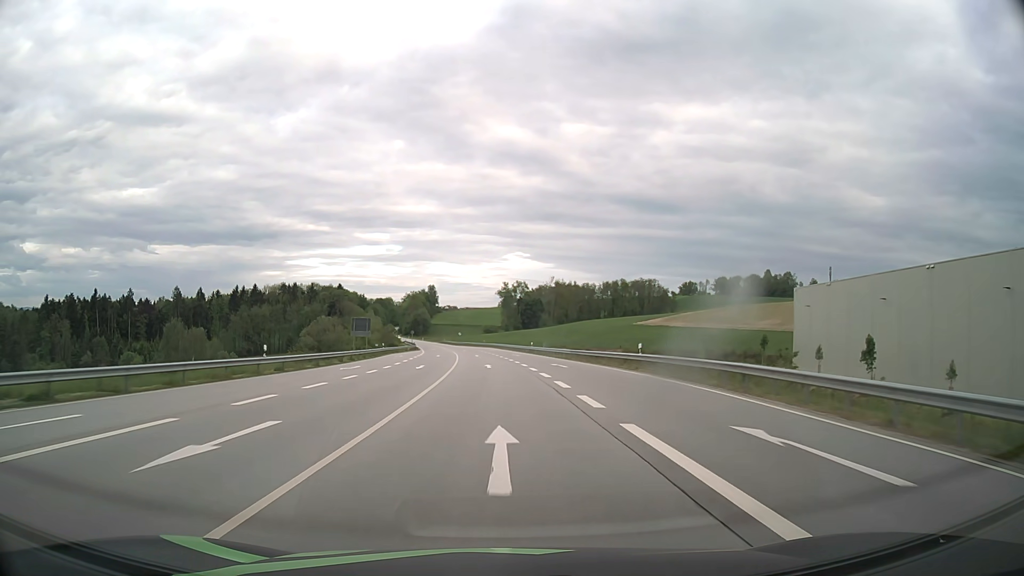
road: primary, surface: asphalt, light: Day
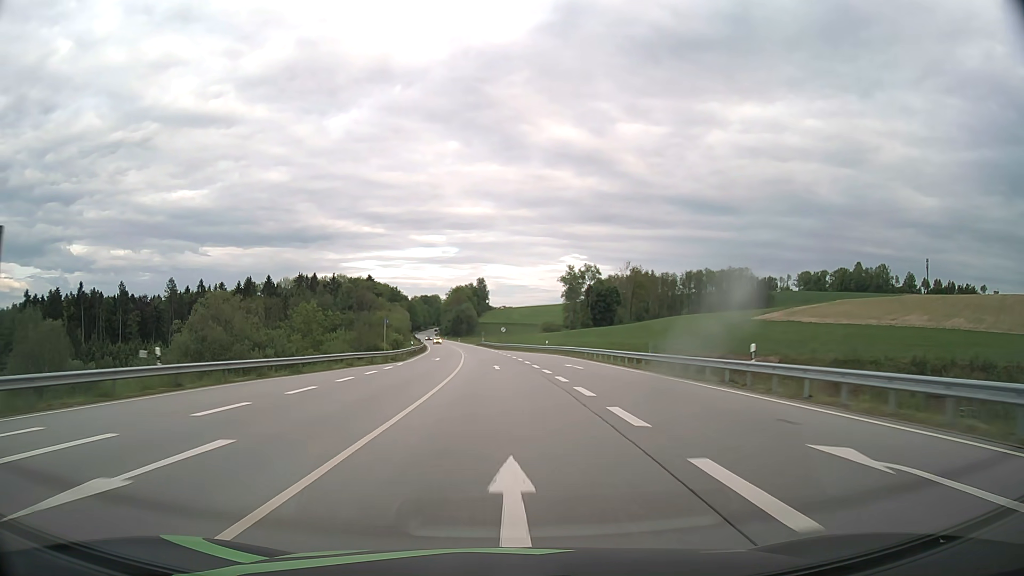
(-2.5, +63.2) m; -5°
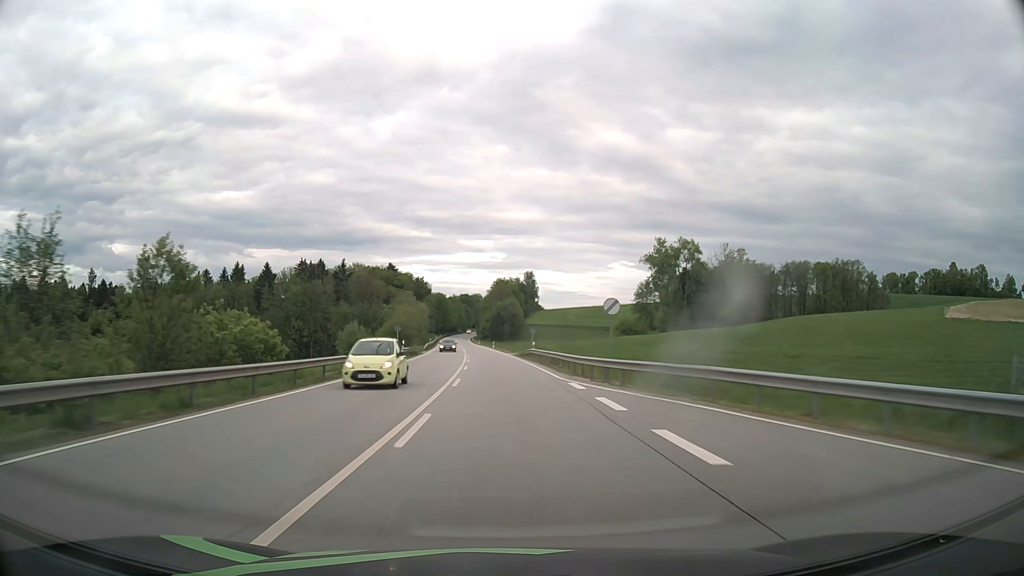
(-2.4, +63.2) m; -4°
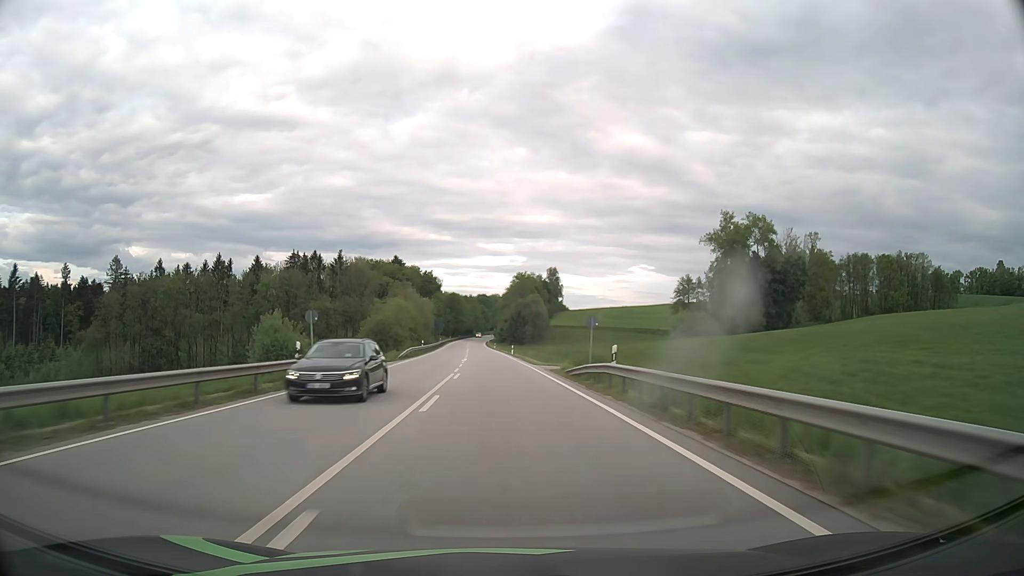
(-0.5, +31.6) m; -2°
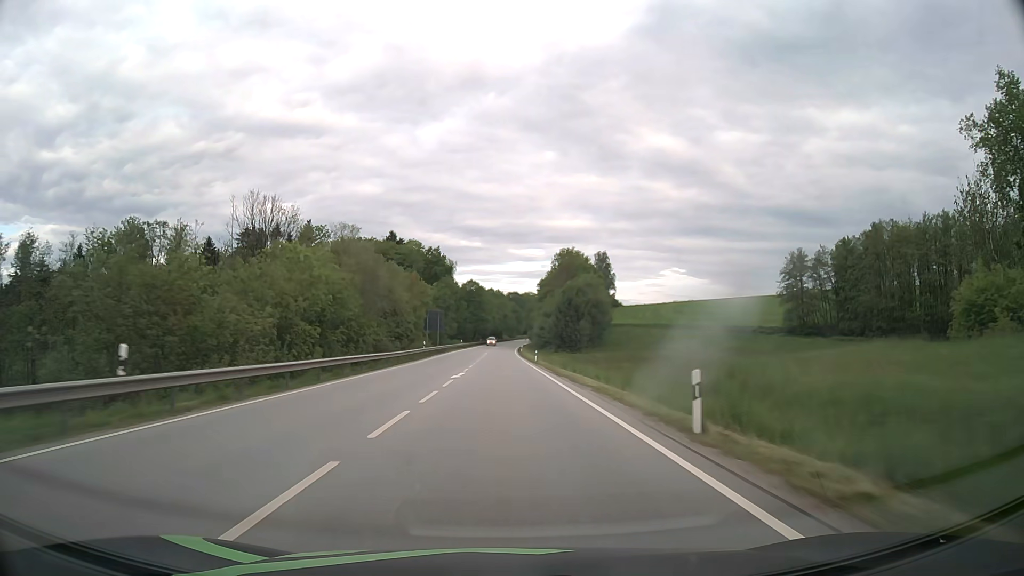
(-1.7, +63.0) m; -3°
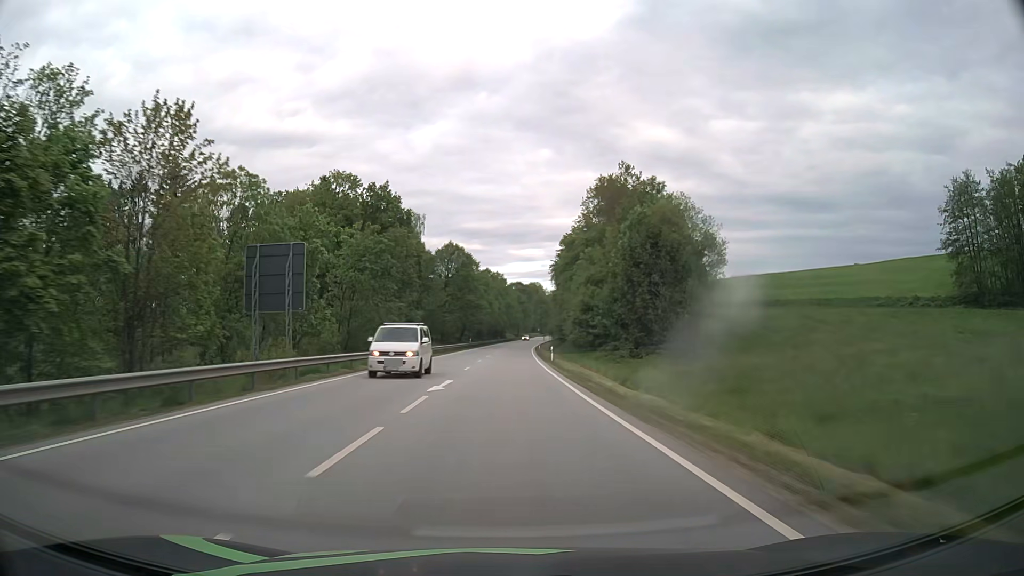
(-0.4, +63.1) m; 0°
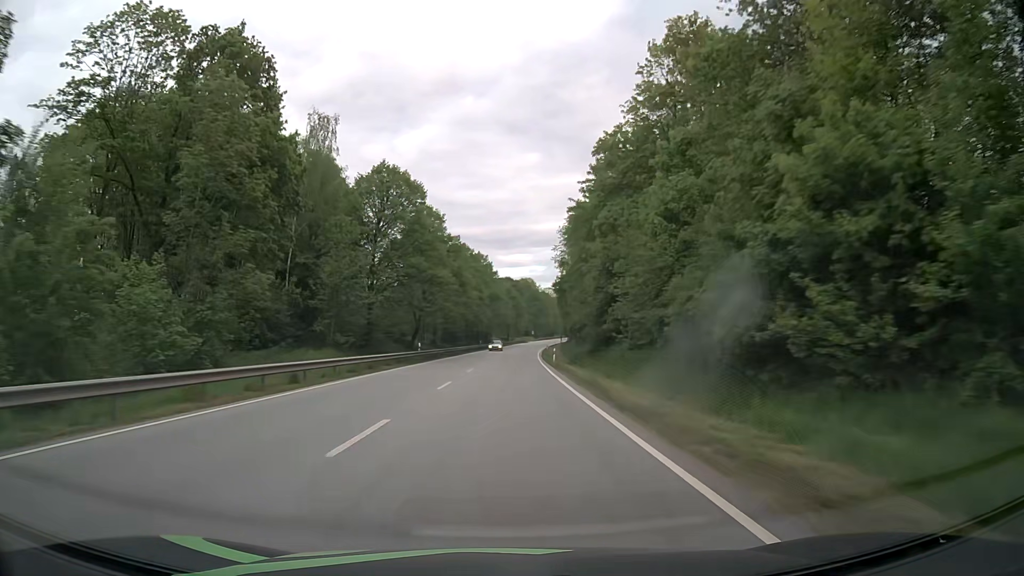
(+0.3, +47.3) m; +1°
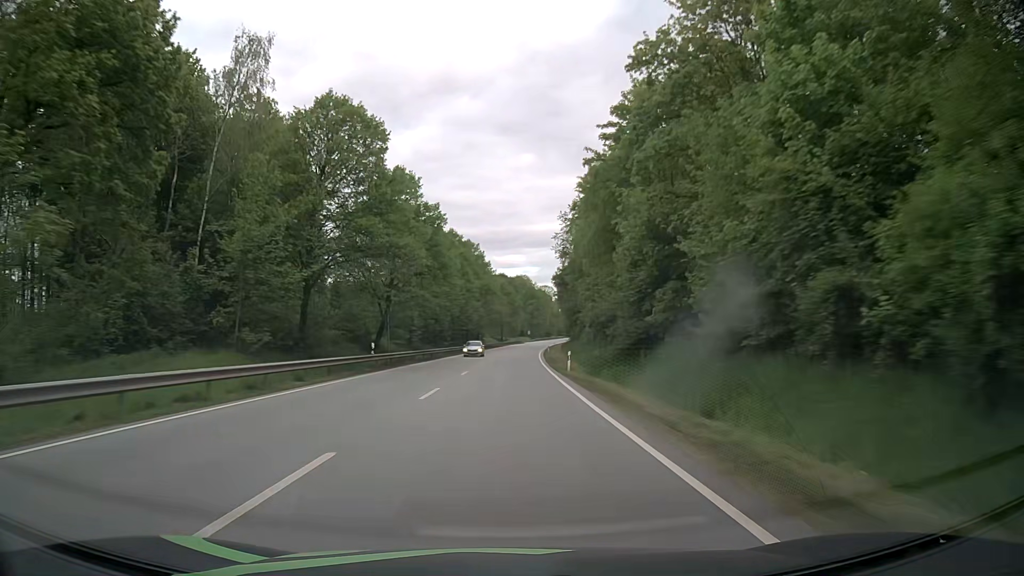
(+0.1, +15.8) m; +1°
(0, +10) (0, +20) (0, +30) (0, +40) (+1, +50) (+1, +60) (+1, +70) (+2, +80) (+2, +90) (+3, +100) m
